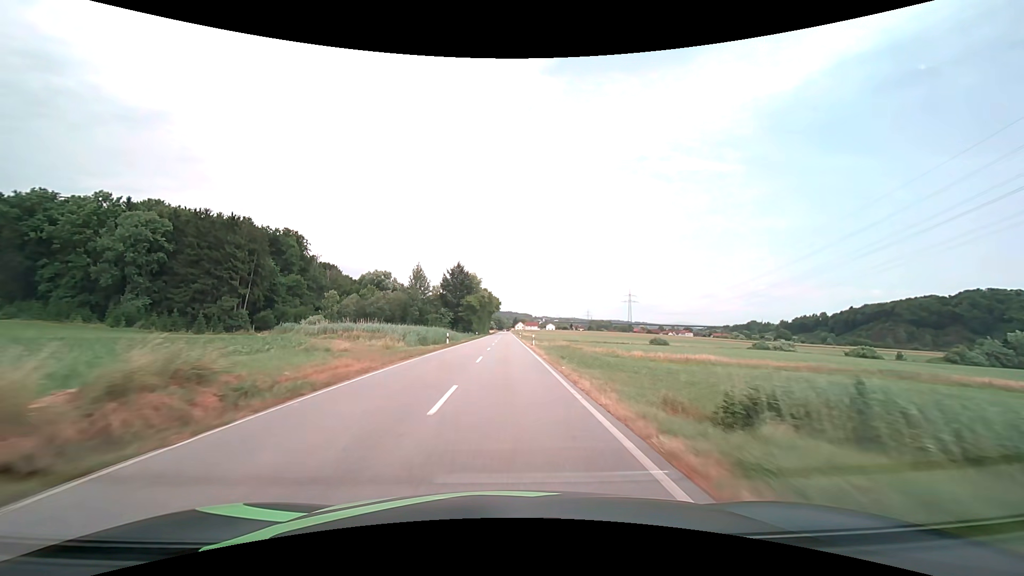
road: secondary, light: Day
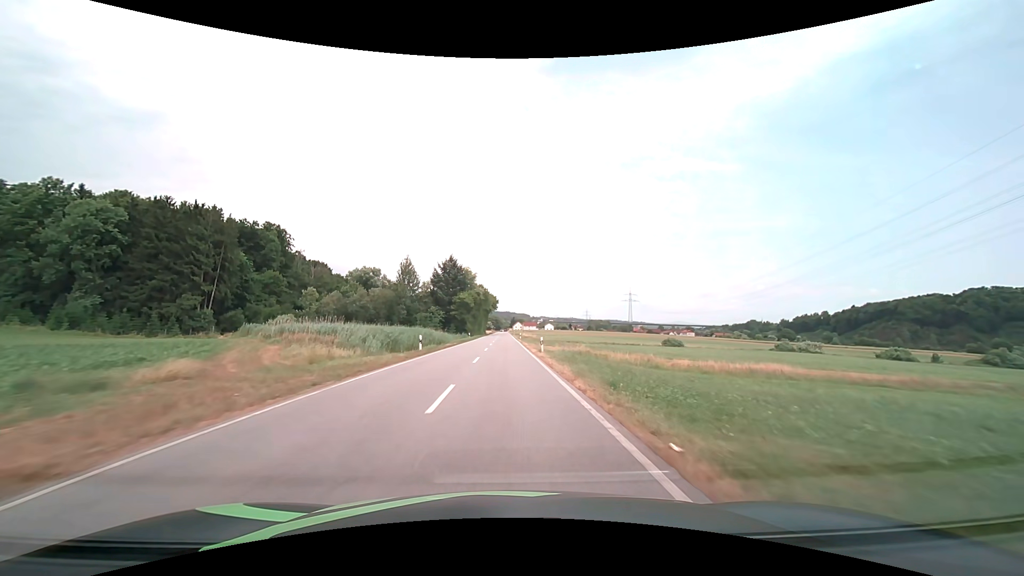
(0.0, +12.0) m; 0°
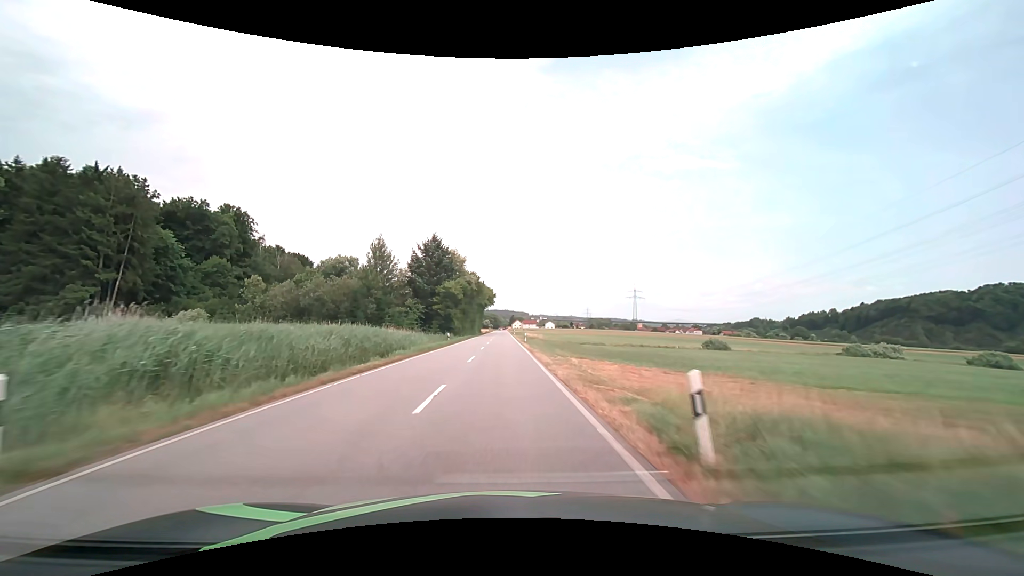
(0.0, +24.0) m; 0°
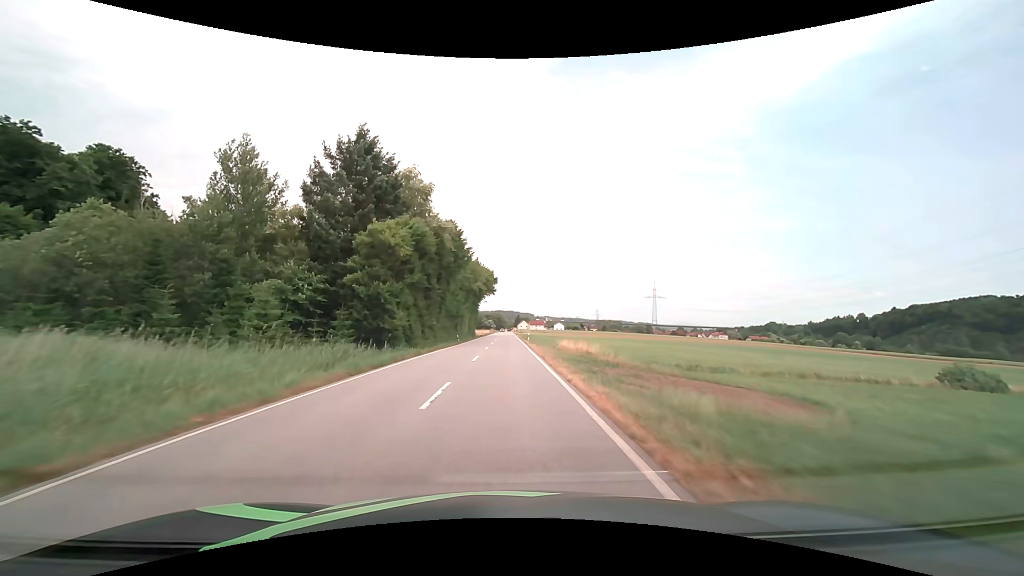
(-0.3, +47.6) m; -1°
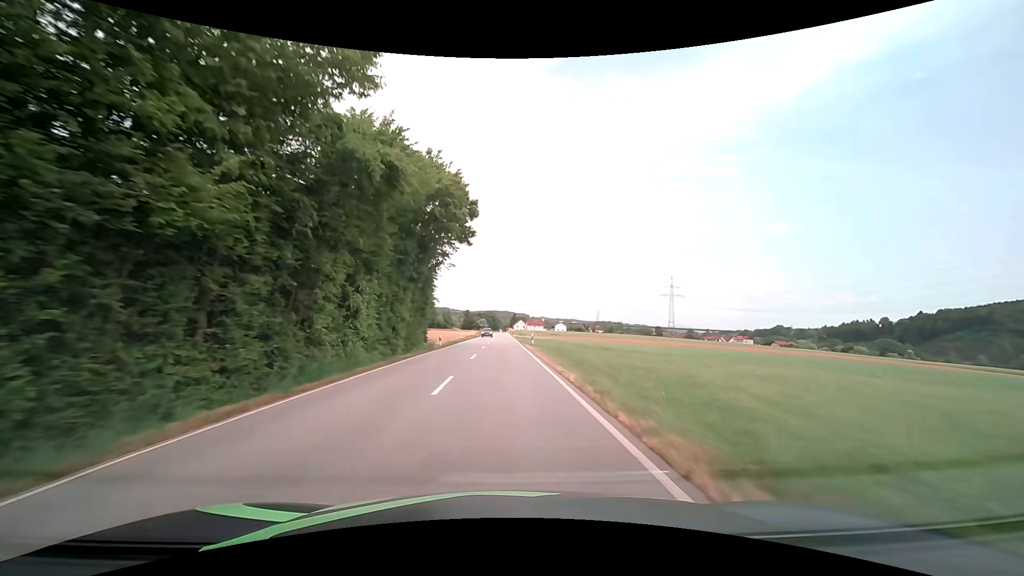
(0.0, +58.5) m; 0°
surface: asphalt
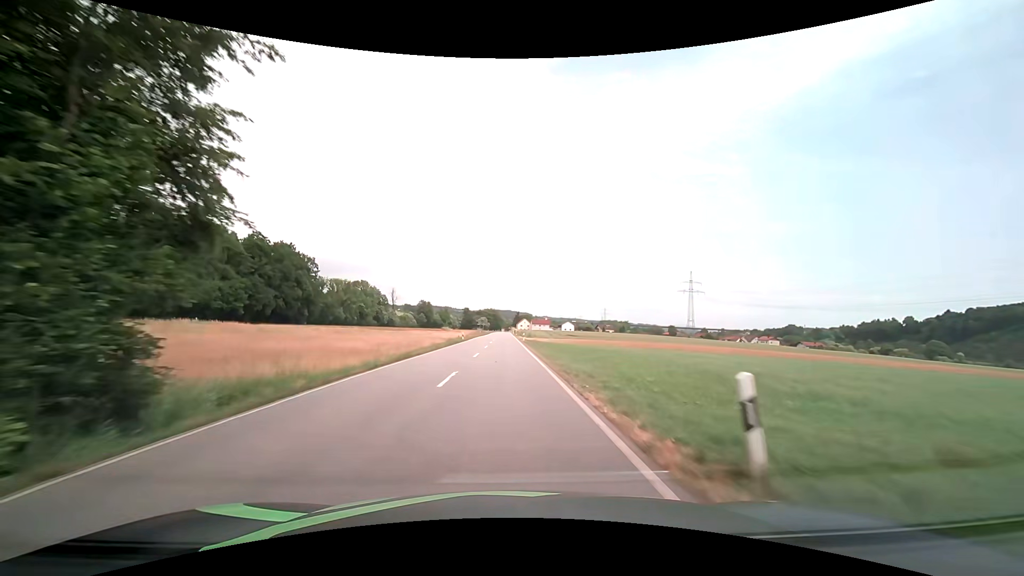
(0.0, +34.6) m; 0°
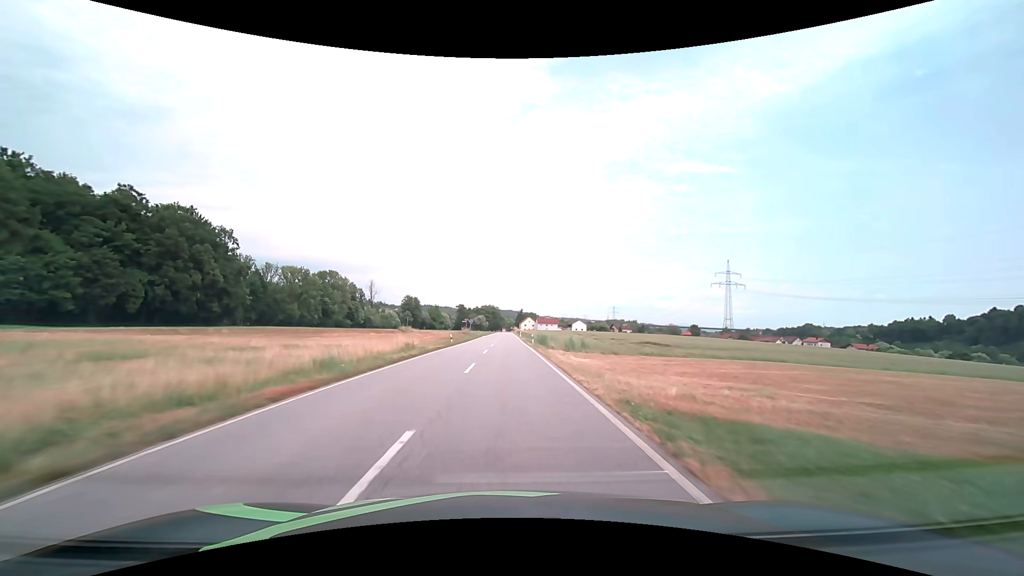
(-0.3, +56.9) m; 0°
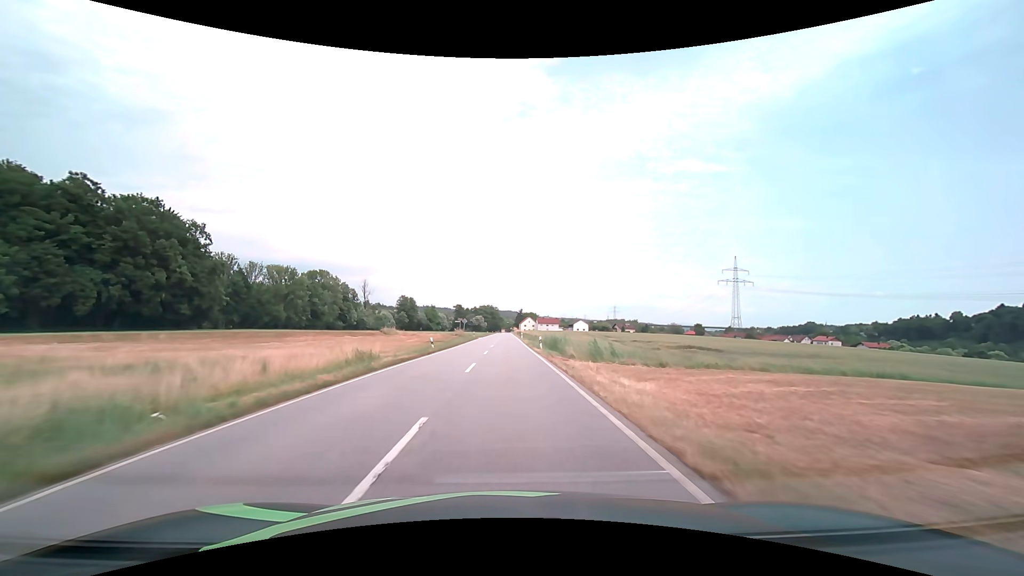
(0.0, +11.3) m; 0°
(0, +10) (0, +20) (0, +30) (0, +40) (0, +50) (0, +60) (0, +70) (0, +80) (0, +90) (0, +100) m
